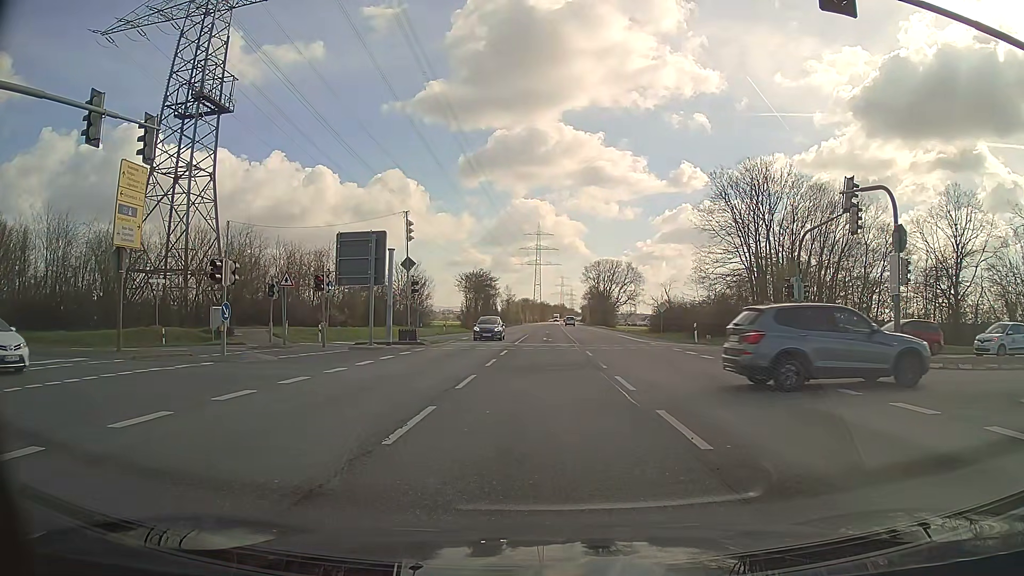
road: secondary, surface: asphalt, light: Day
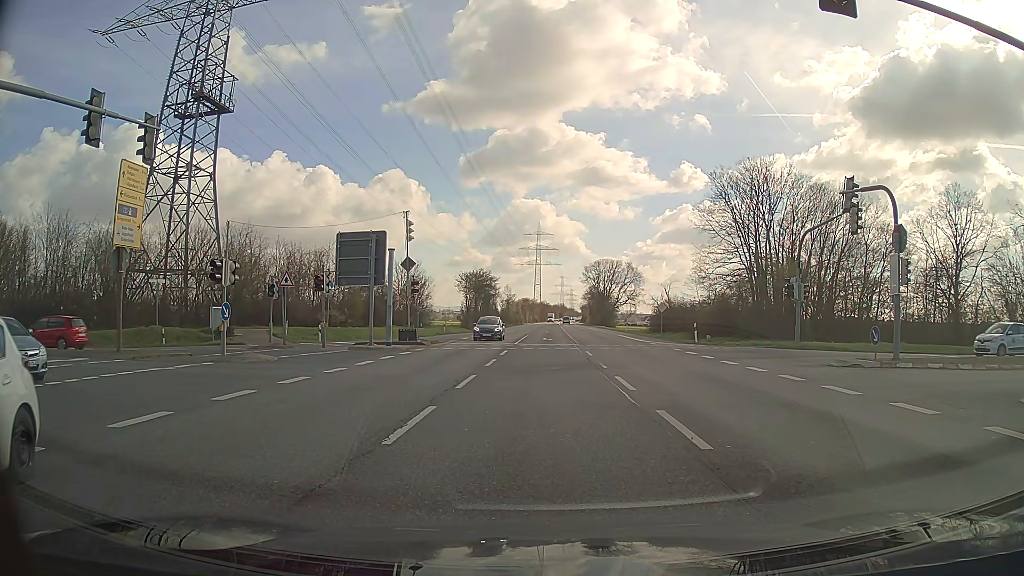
(0.0, 0.0) m; 0°
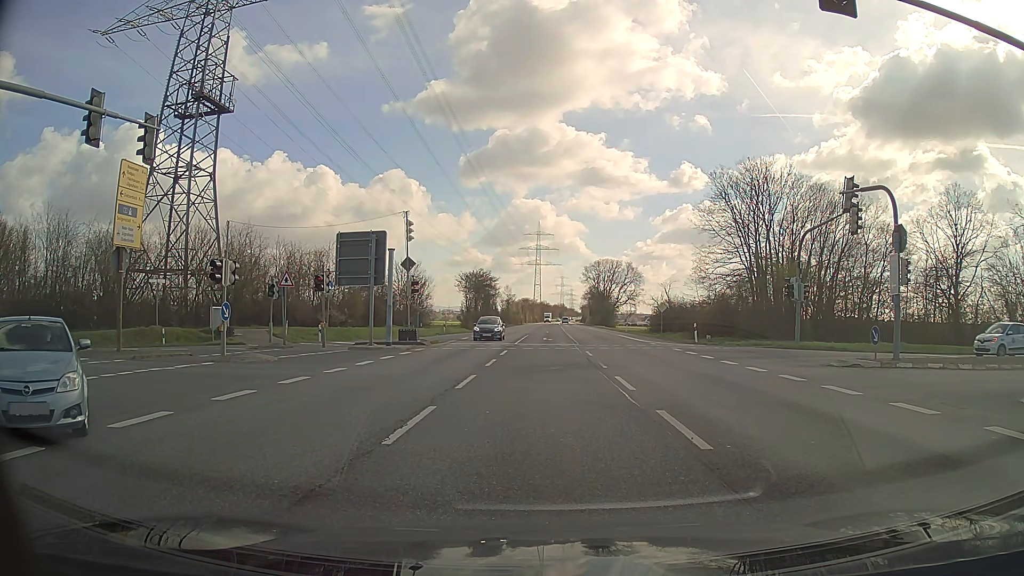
(0.0, 0.0) m; 0°
